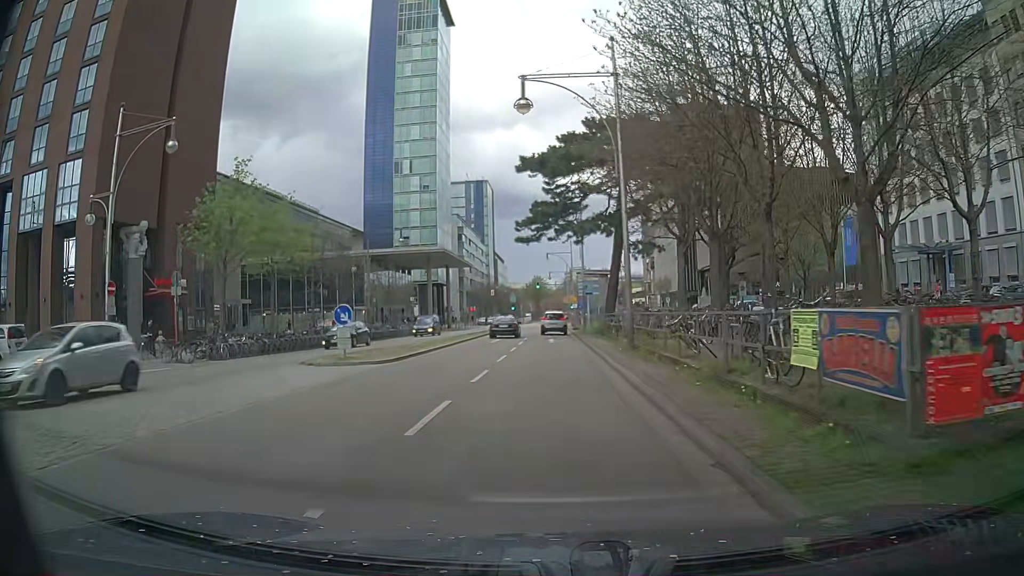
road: primary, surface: asphalt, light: Day
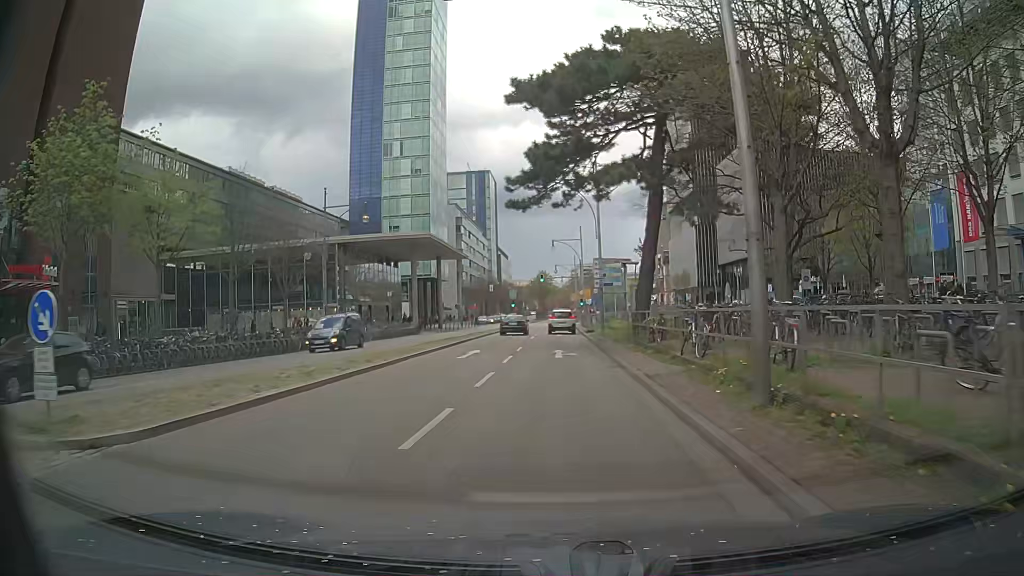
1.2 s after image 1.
(0.0, +12.9) m; -1°
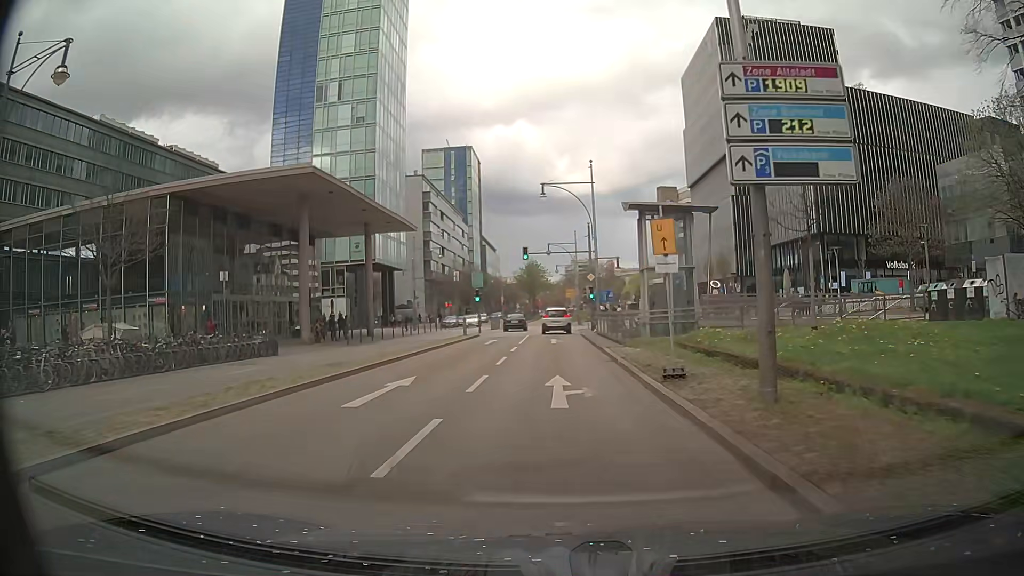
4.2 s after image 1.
(+0.5, +31.2) m; +2°
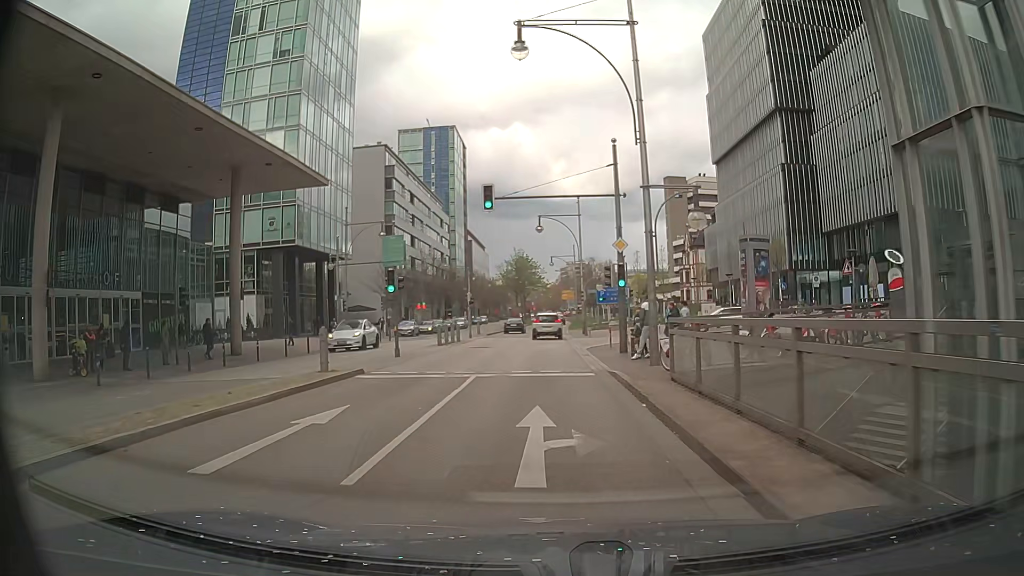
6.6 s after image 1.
(-0.1, +24.1) m; 0°
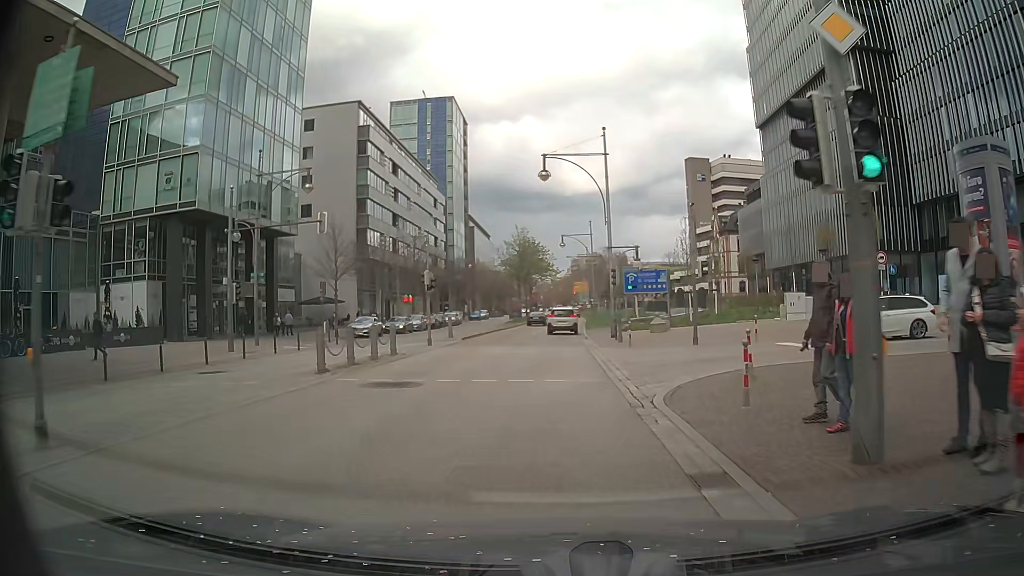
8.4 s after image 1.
(-0.1, +18.4) m; -1°
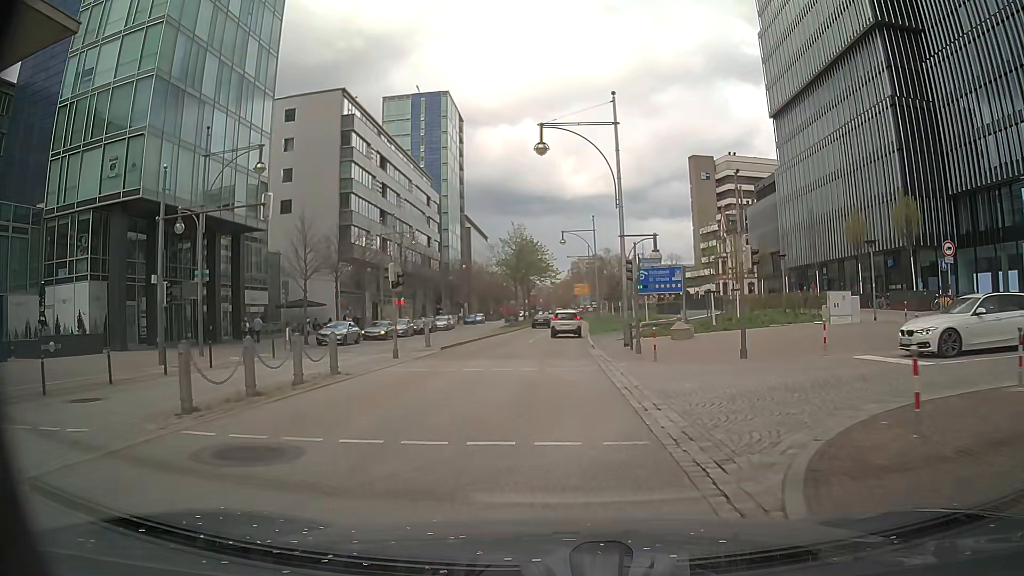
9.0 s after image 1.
(0.0, +6.1) m; 0°
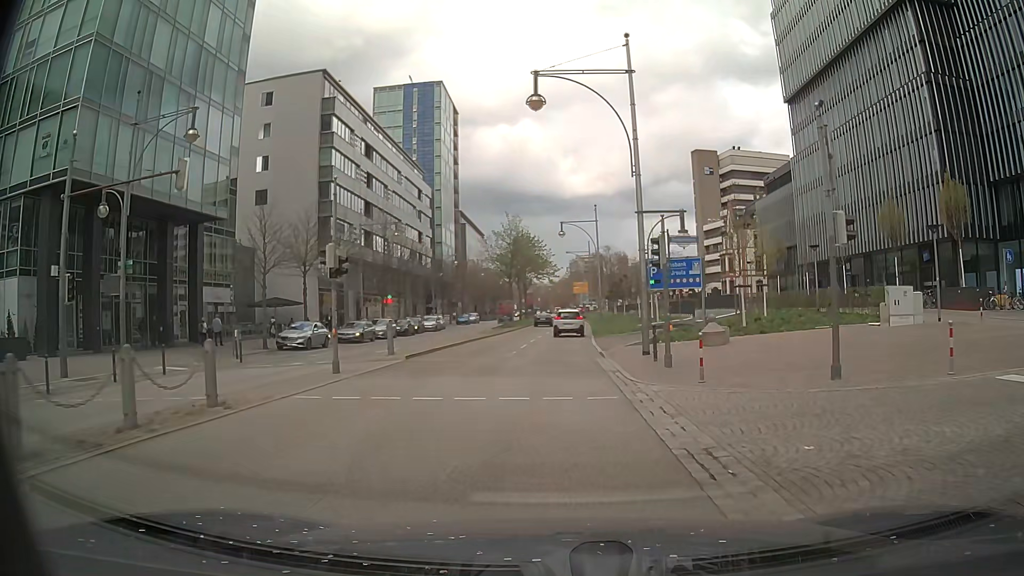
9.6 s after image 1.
(0.0, +6.1) m; 0°
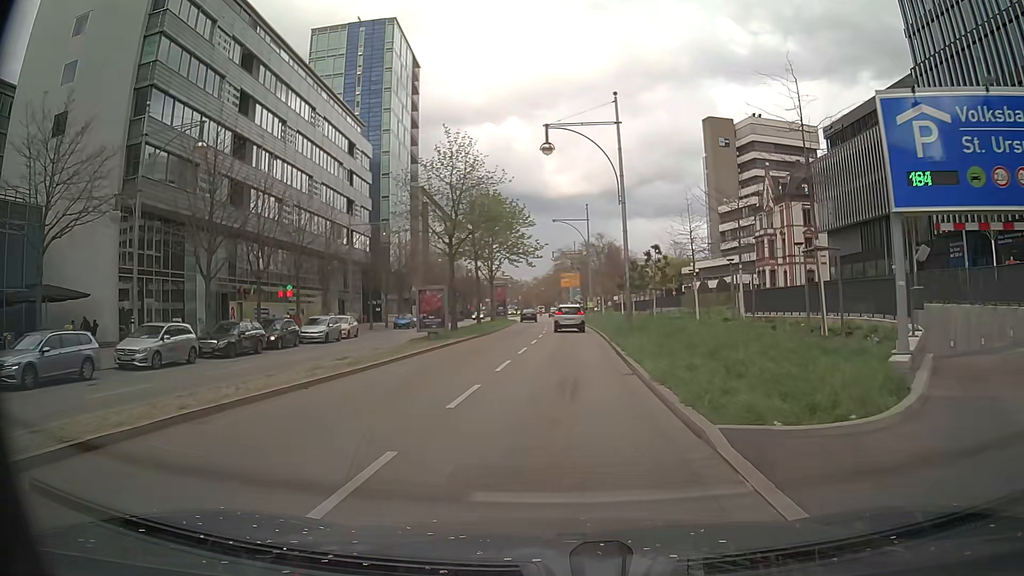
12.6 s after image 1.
(+0.2, +30.3) m; +1°
(0, +10) (0, +20) (0, +30) (0, +40) (0, +50) (0, +60) (0, +70) (0, +80) (0, +90) (0, +100) m
